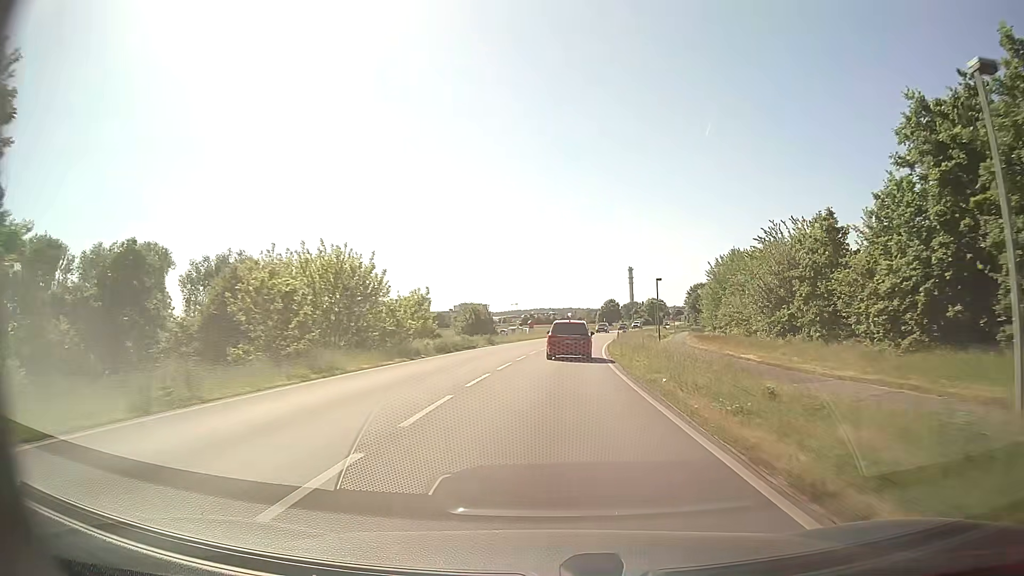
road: primary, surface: asphalt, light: Day
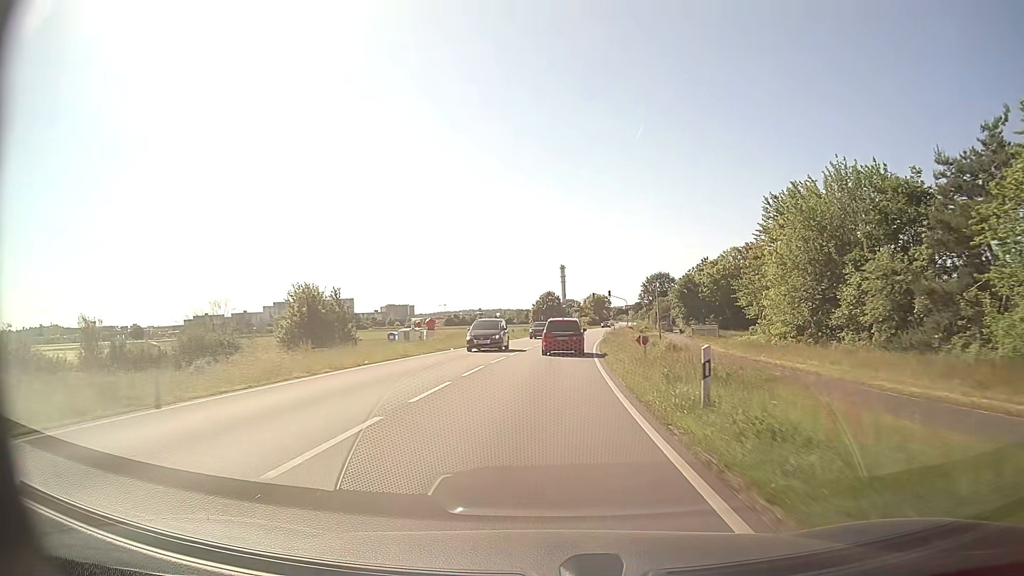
(+2.7, +45.4) m; +6°
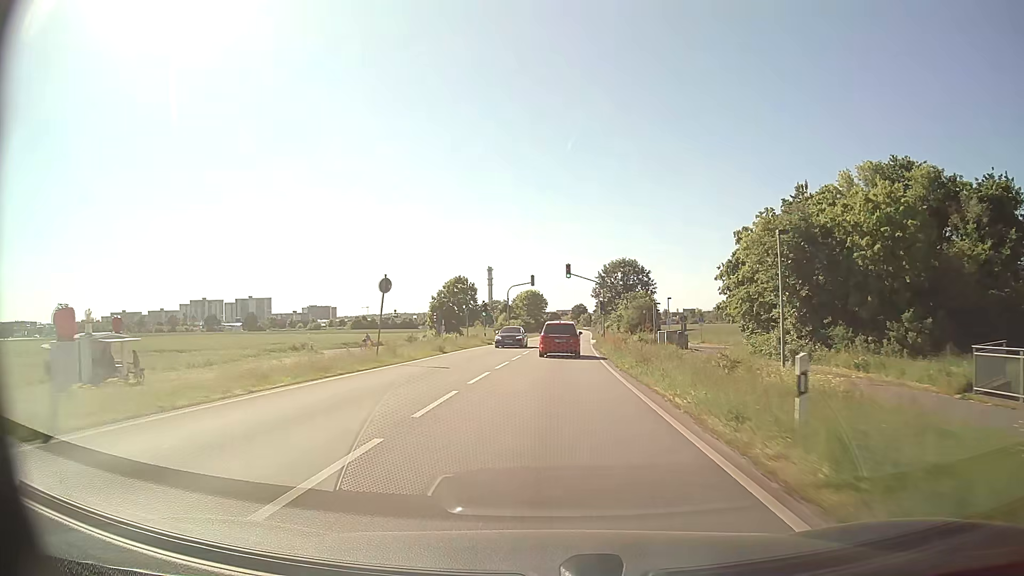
(+2.6, +55.9) m; +6°
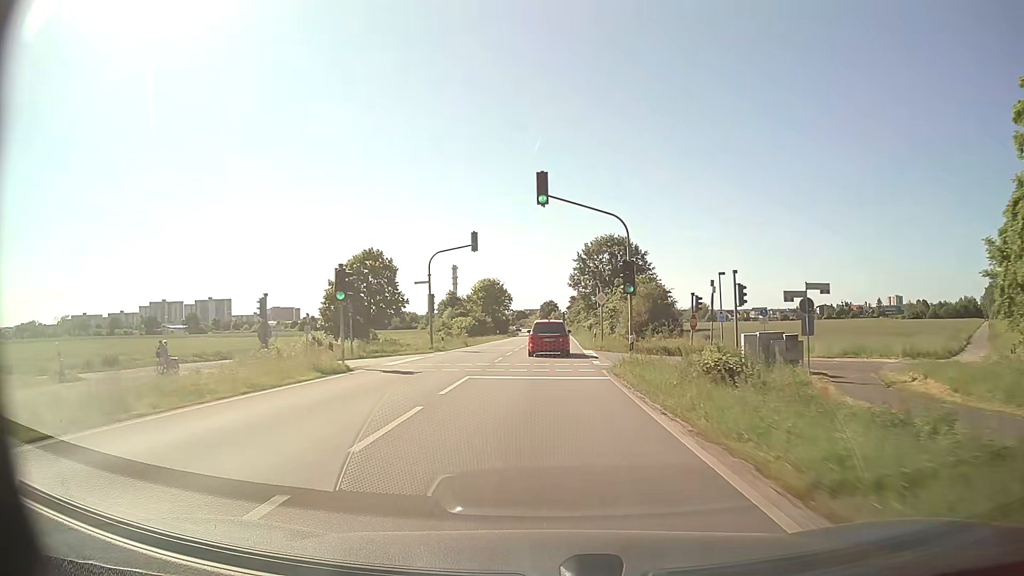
(+1.0, +32.9) m; +3°
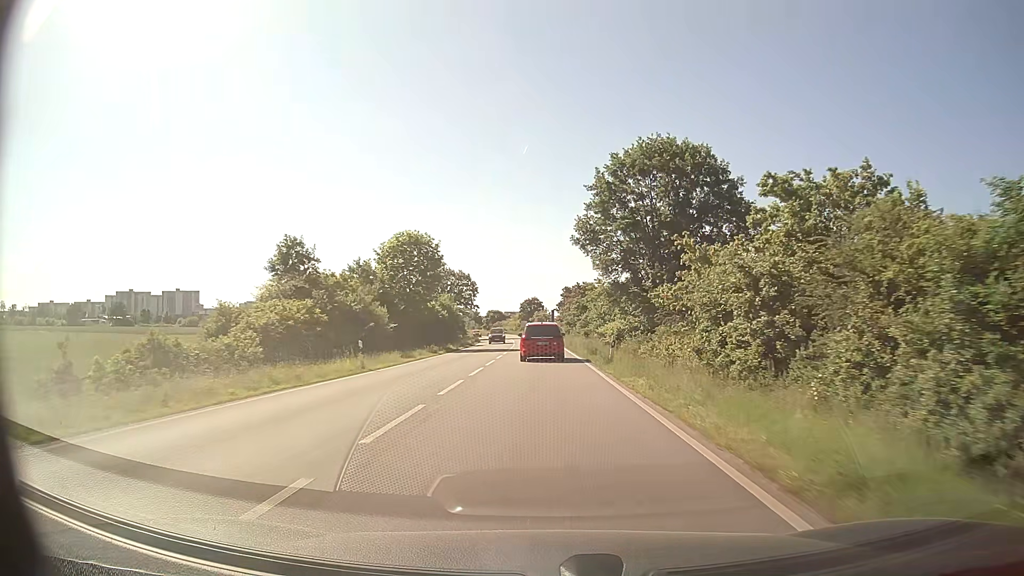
(+0.5, +53.8) m; +1°
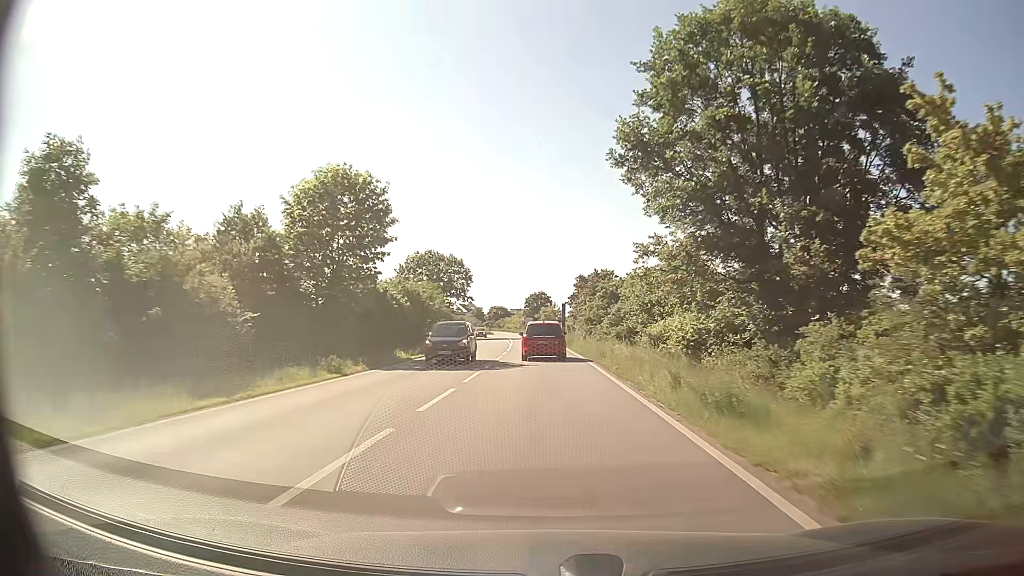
(-0.1, +21.1) m; -1°
